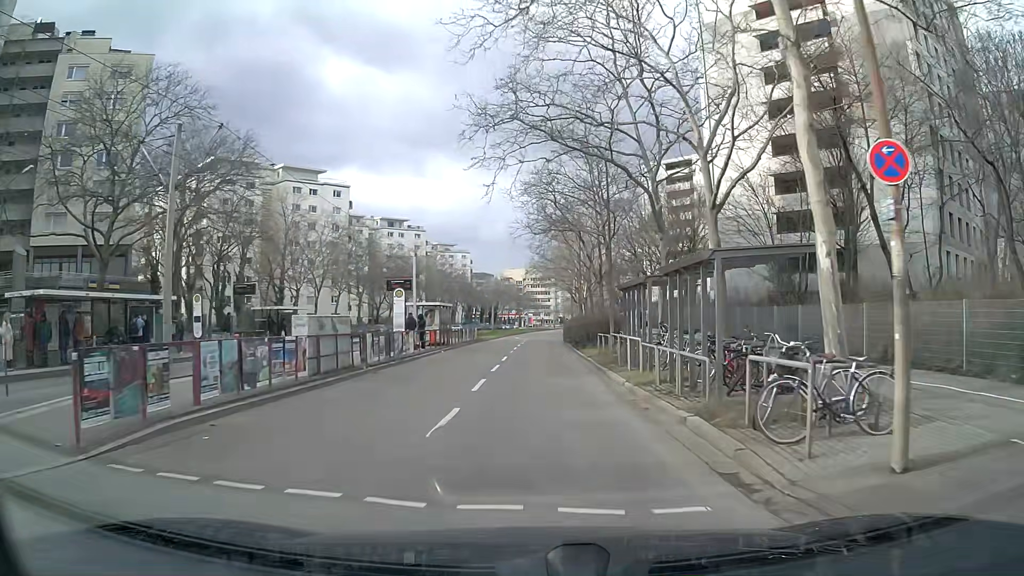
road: tertiary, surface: asphalt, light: Day
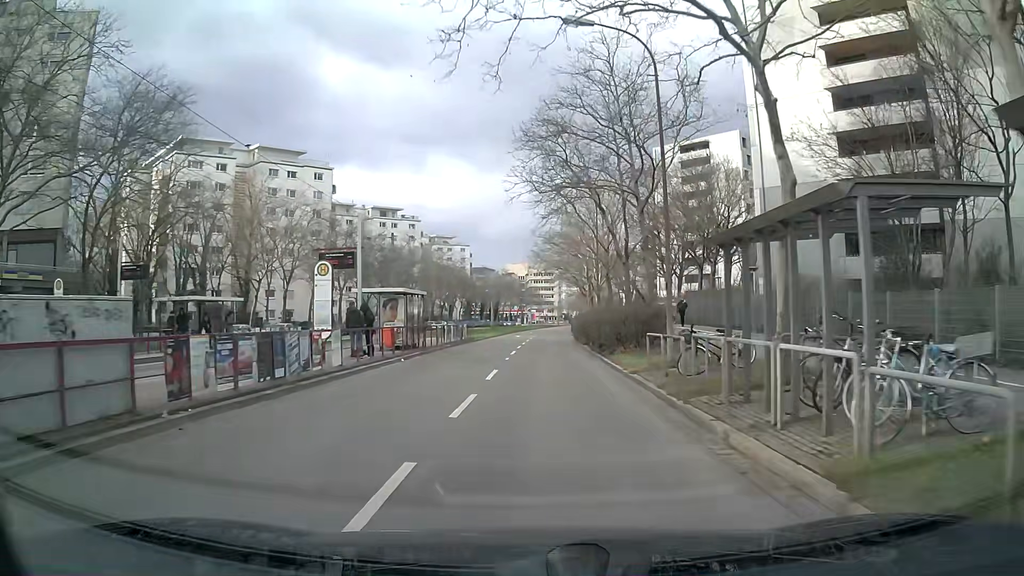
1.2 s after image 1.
(0.0, +11.2) m; 0°
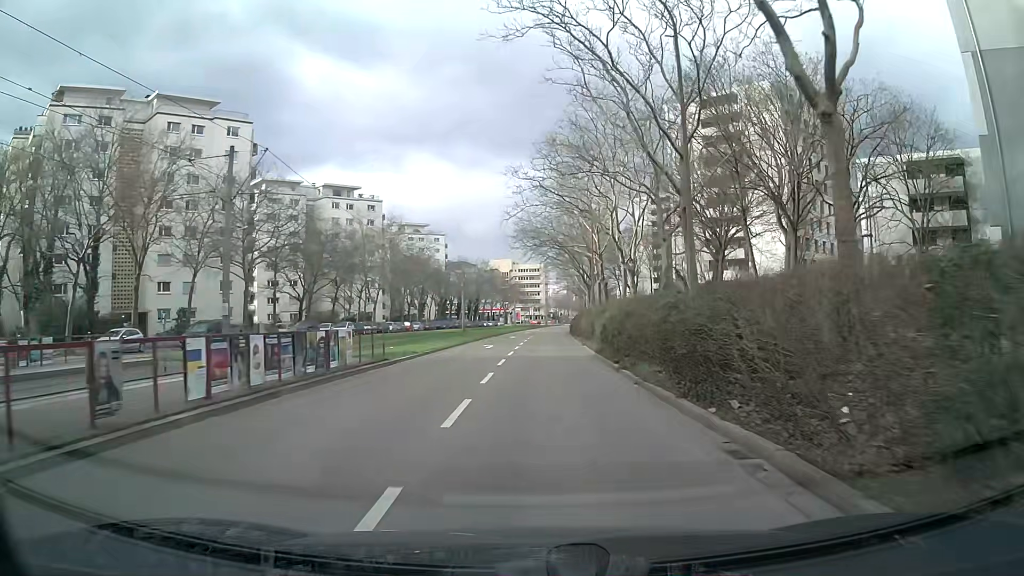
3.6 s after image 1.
(+0.4, +25.5) m; +1°
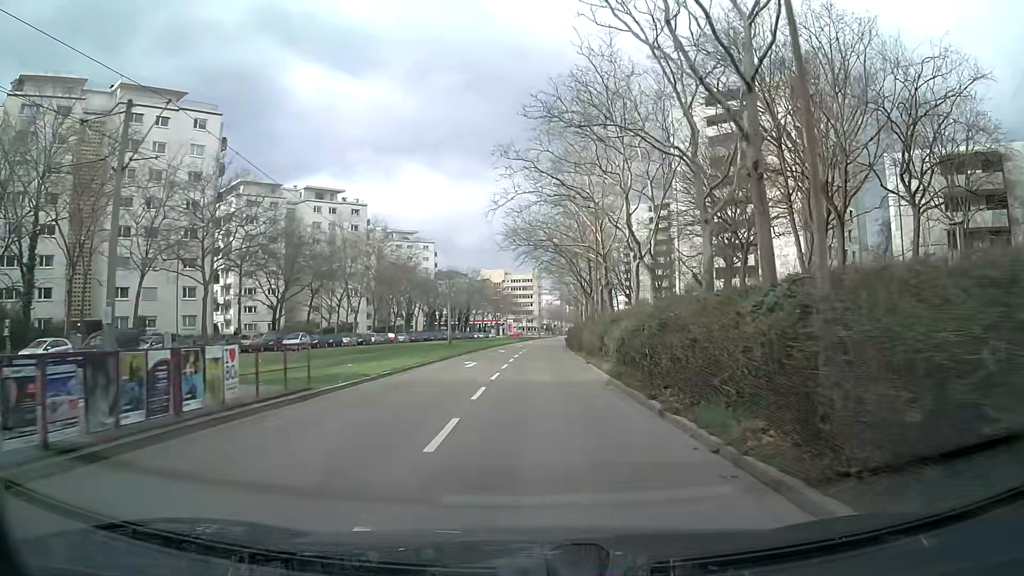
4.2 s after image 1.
(0.0, +6.9) m; 0°
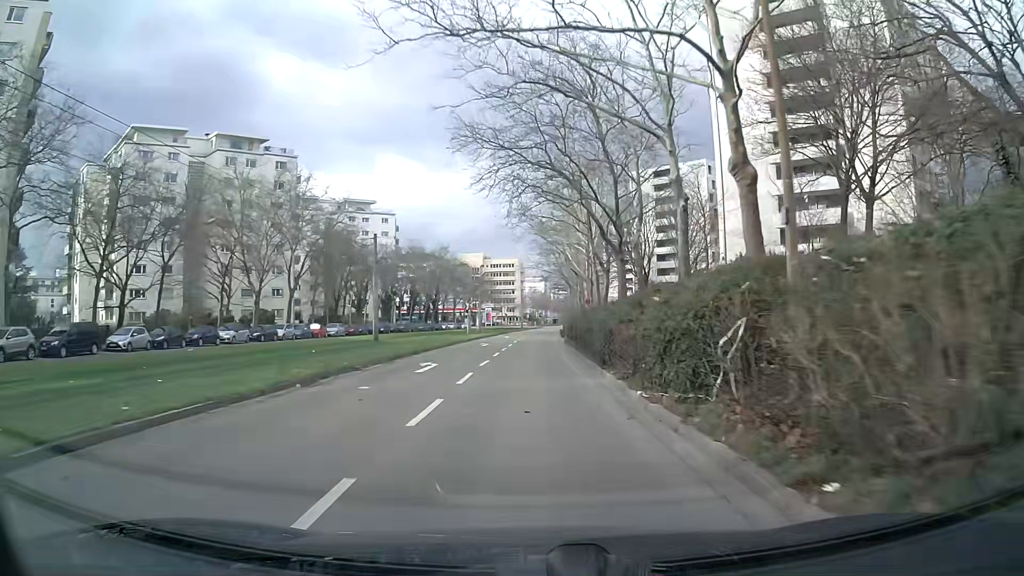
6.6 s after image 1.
(+0.5, +29.1) m; +2°
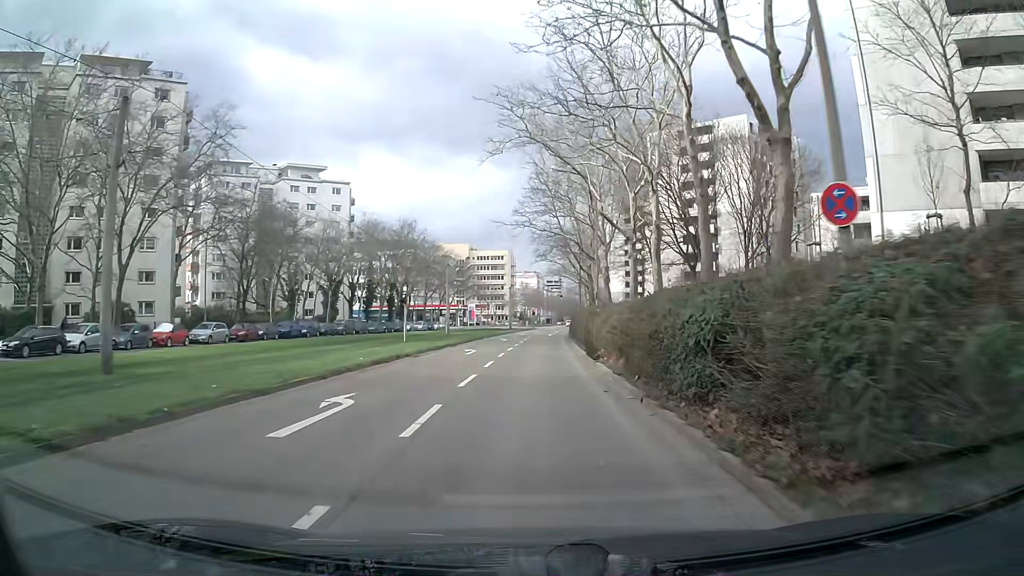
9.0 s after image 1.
(+0.4, +30.6) m; +1°
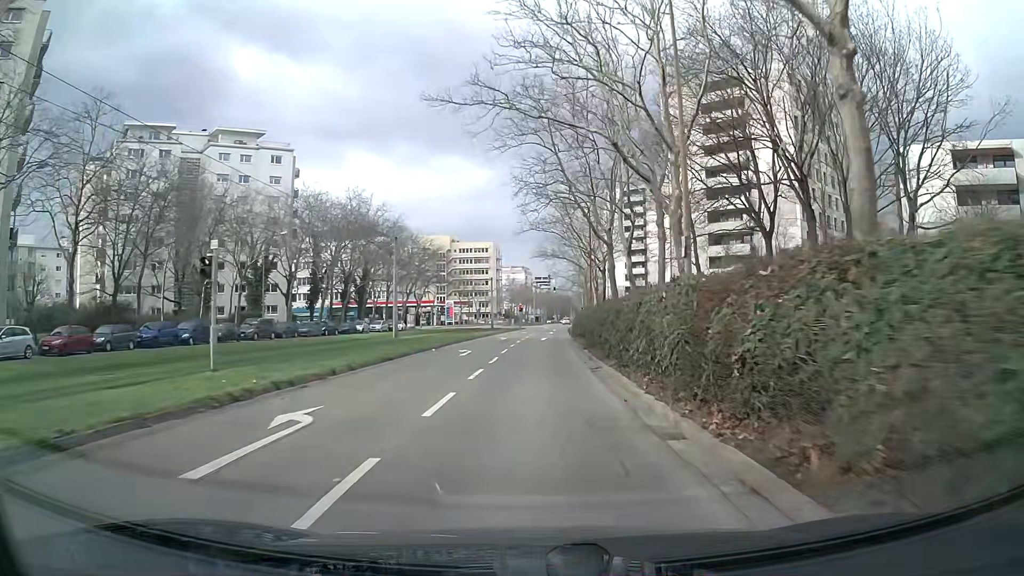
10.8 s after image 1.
(+0.2, +22.3) m; +1°
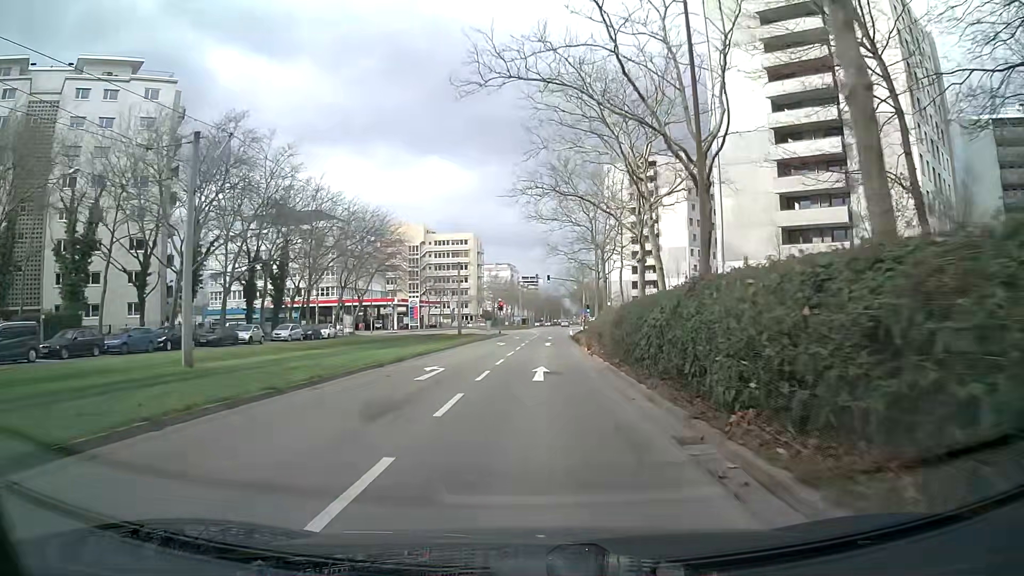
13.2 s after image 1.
(+0.3, +29.9) m; +1°
(0, +10) (0, +20) (+1, +30) (+1, +40) (+1, +50) (+2, +60) (+2, +70) (+3, +80) (+4, +90) (+4, +100) m
